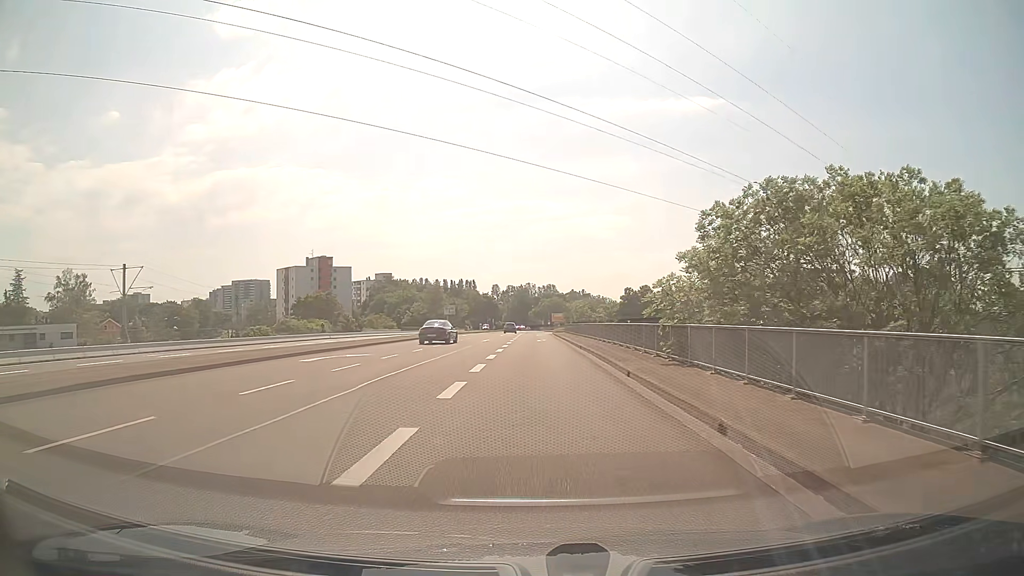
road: secondary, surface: asphalt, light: Day
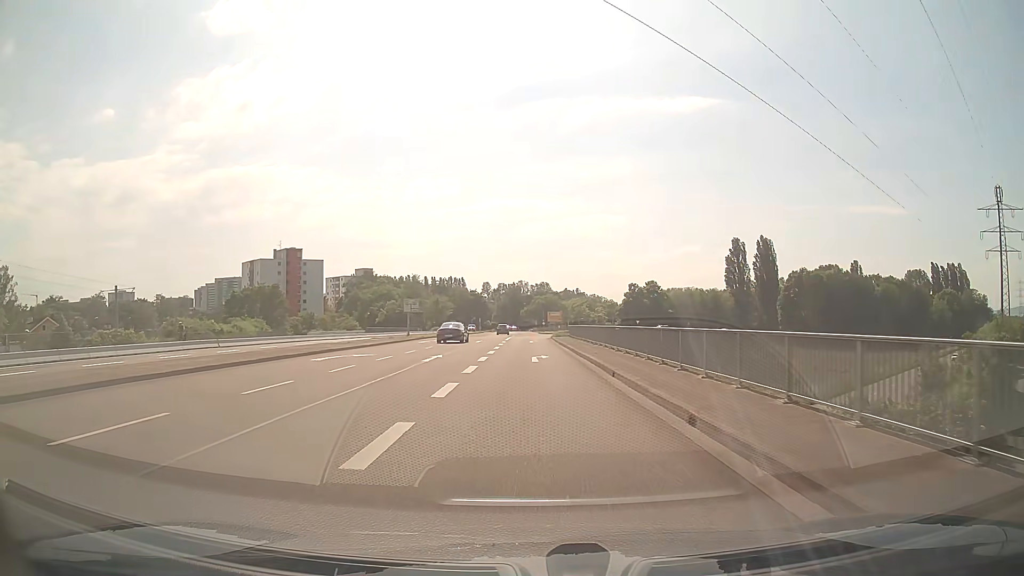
(+0.1, +23.2) m; +1°
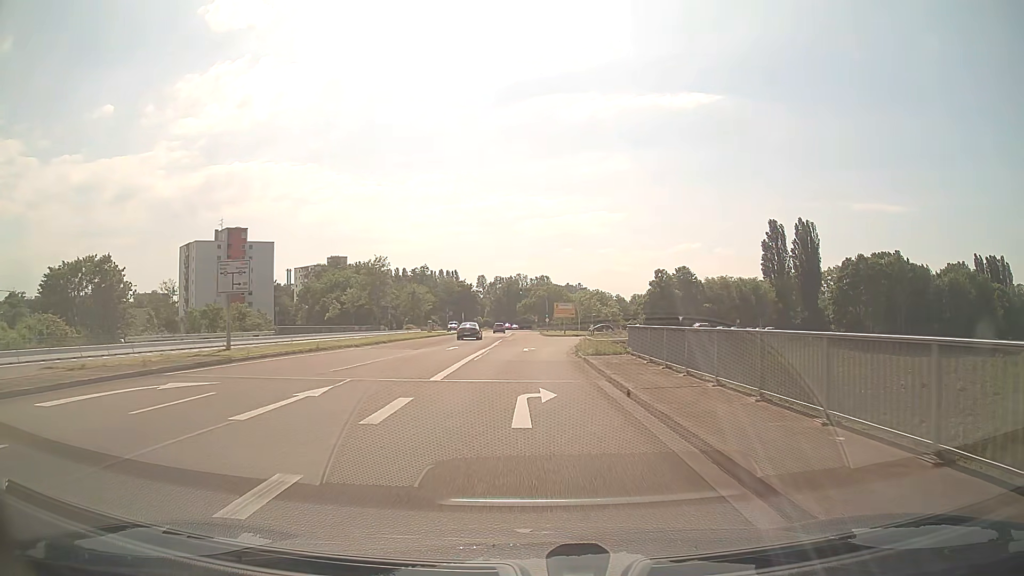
(+0.2, +39.2) m; 0°
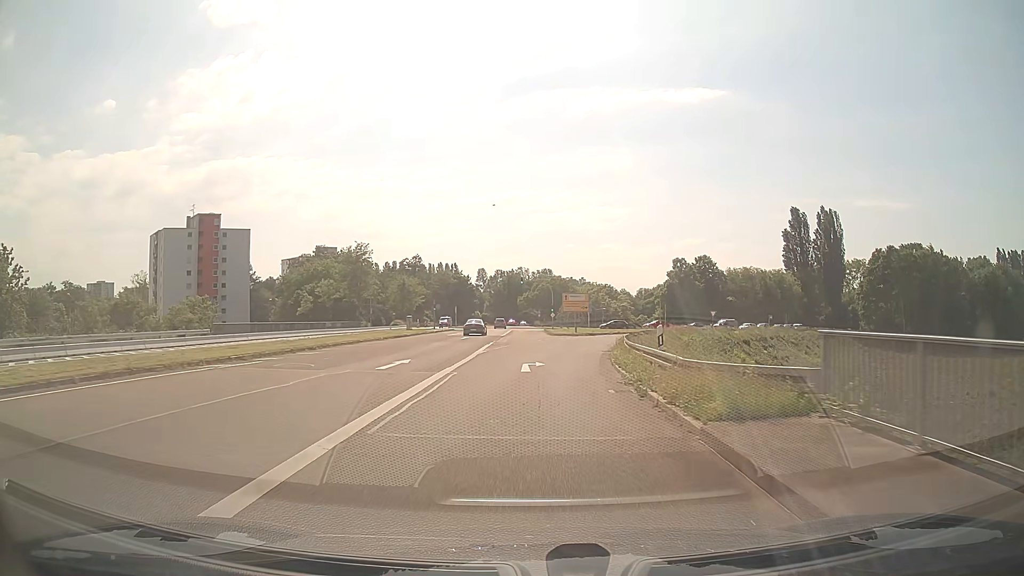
(-0.1, +15.8) m; 0°
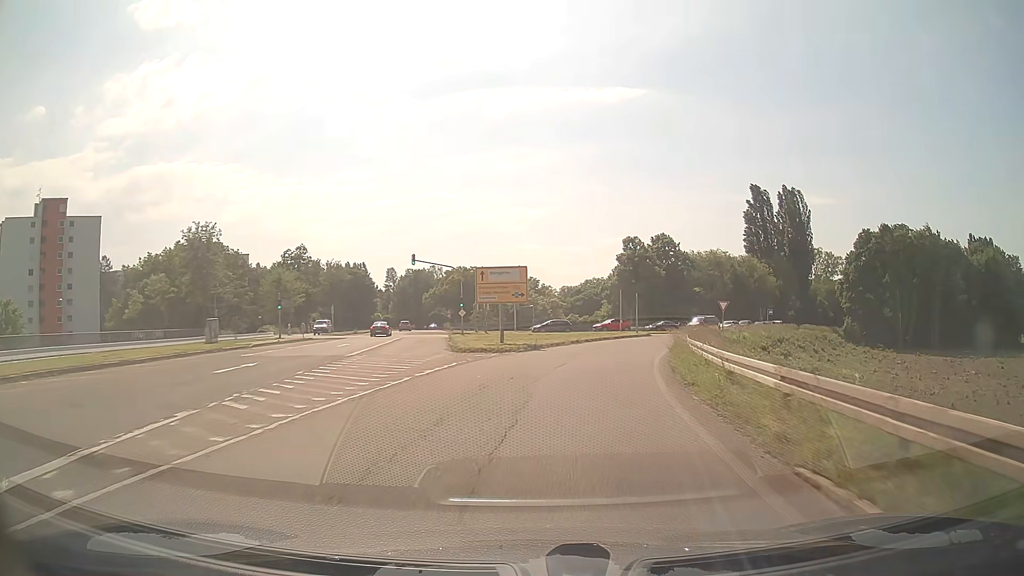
(+1.3, +30.5) m; +7°
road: secondary_link
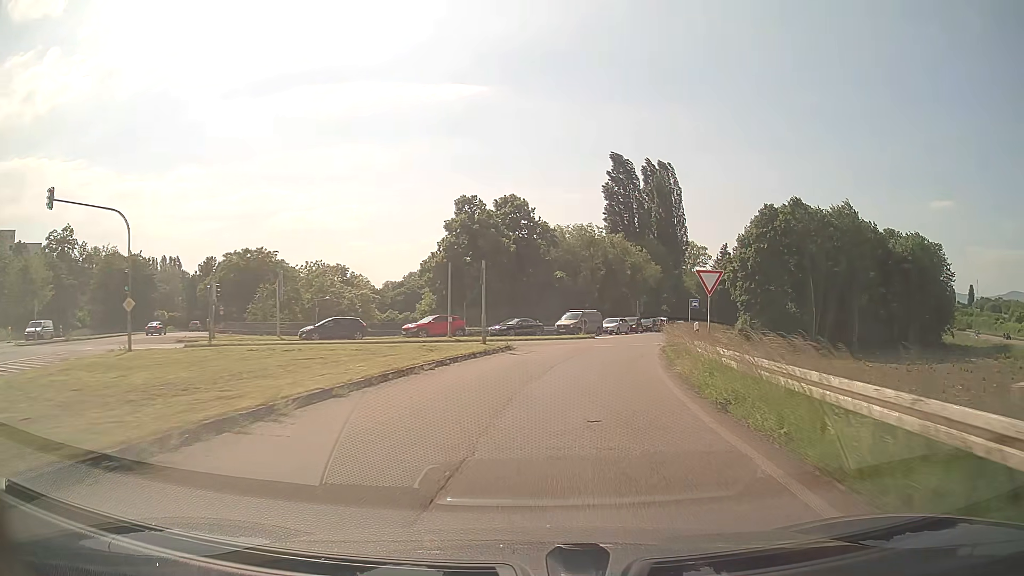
(+3.4, +29.3) m; +14°
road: trunk_link
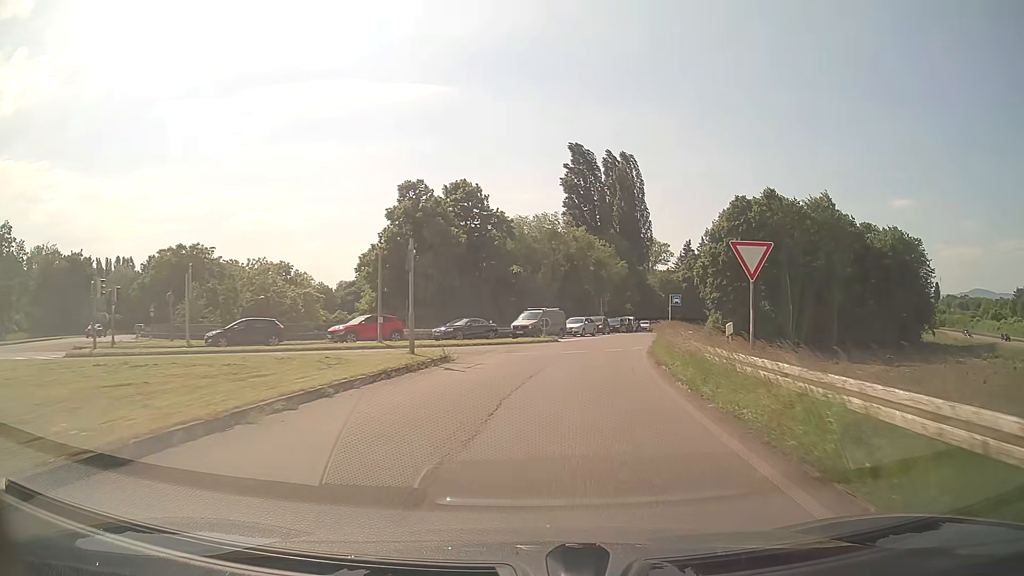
(+0.2, +7.3) m; +4°
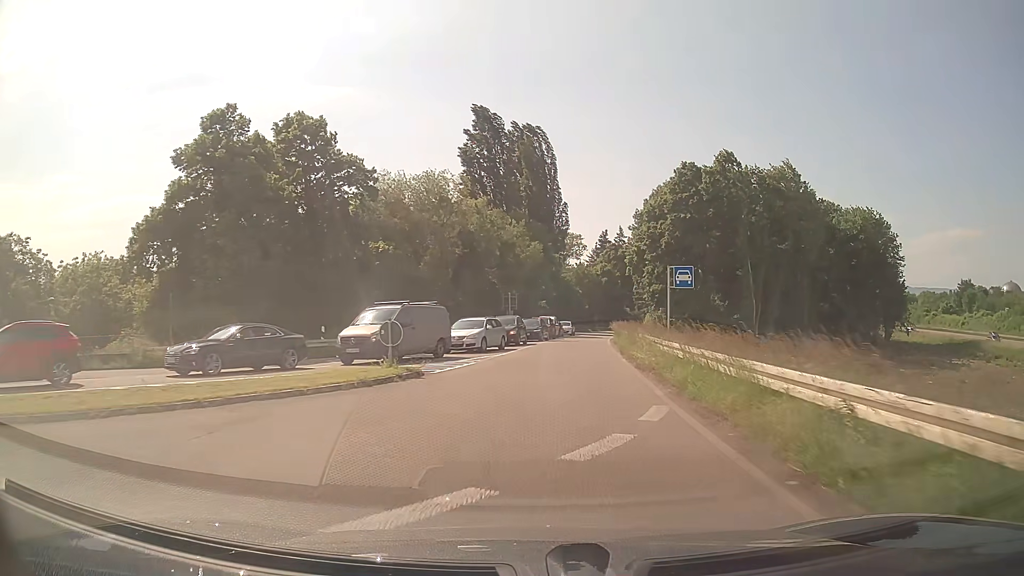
(+1.6, +21.9) m; +8°
(0, +10) (+1, +20) (+2, +30) (+3, +40) (+4, +50) (+5, +60) (+7, +70) (+8, +80) (+10, +89) (+12, +99) m
